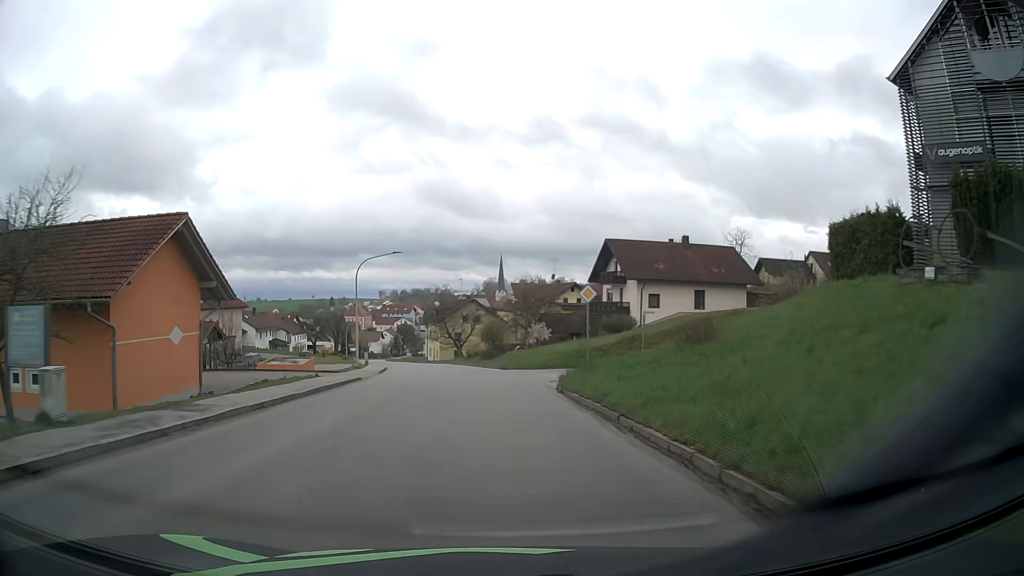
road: tertiary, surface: asphalt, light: Day
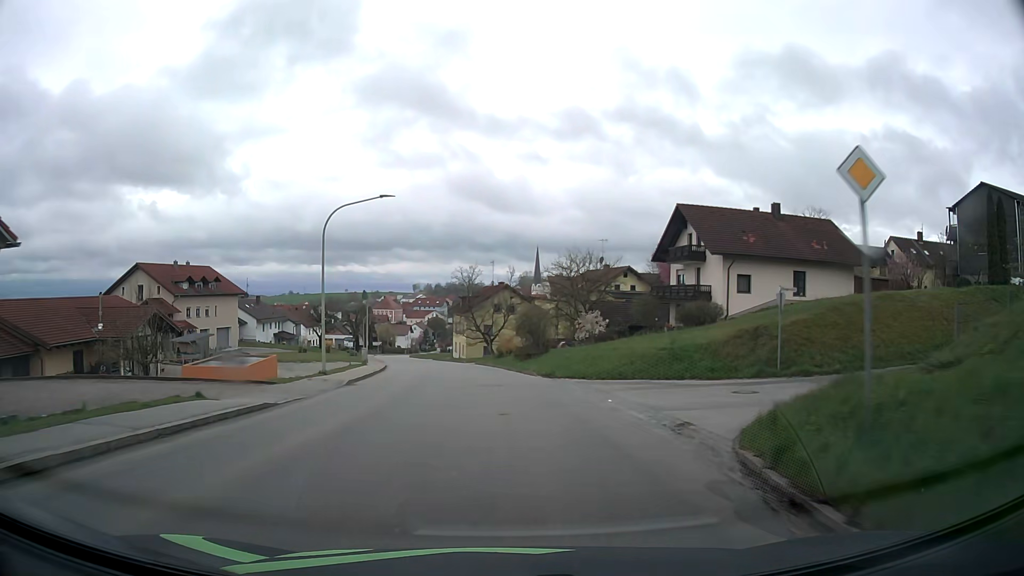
(-0.4, +15.1) m; -3°
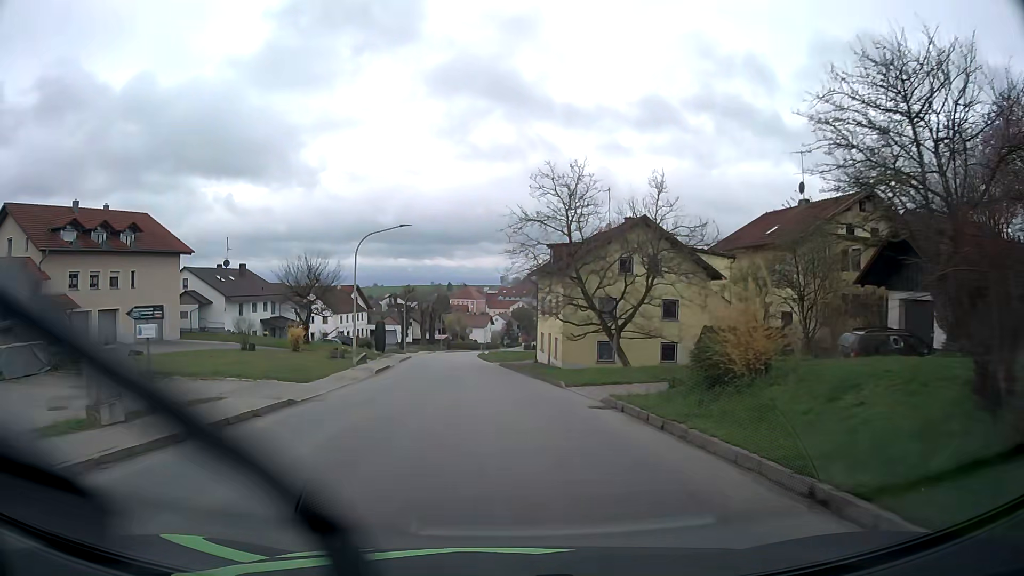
(-2.3, +38.5) m; -7°
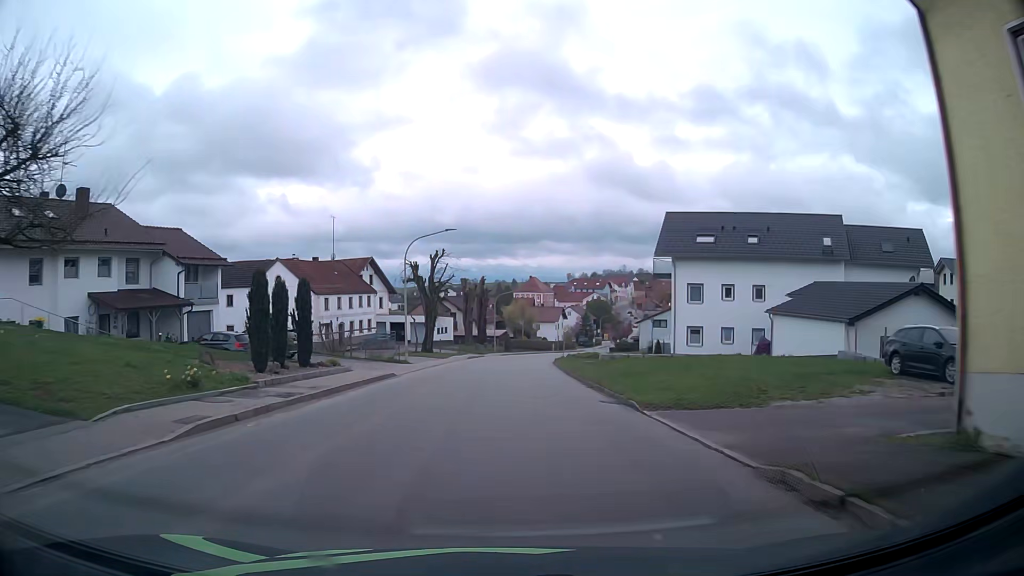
(-2.4, +40.3) m; -6°
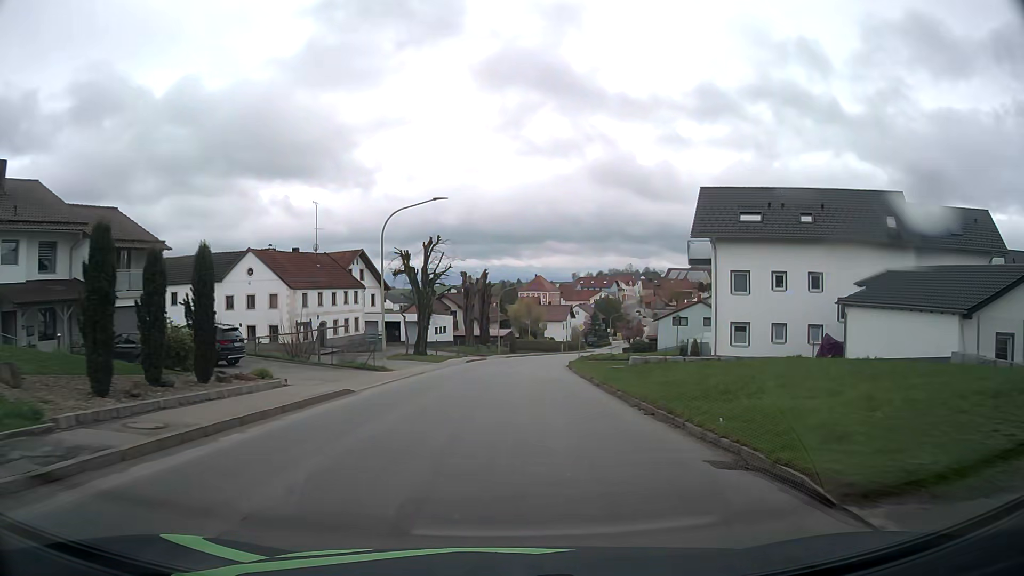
(0.0, +8.3) m; 0°
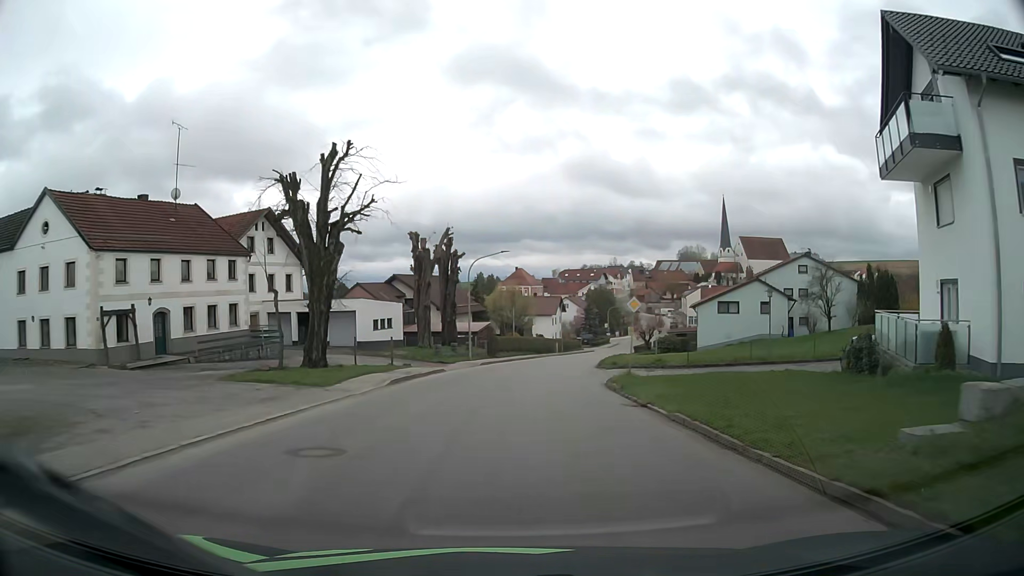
(0.0, +25.4) m; +1°
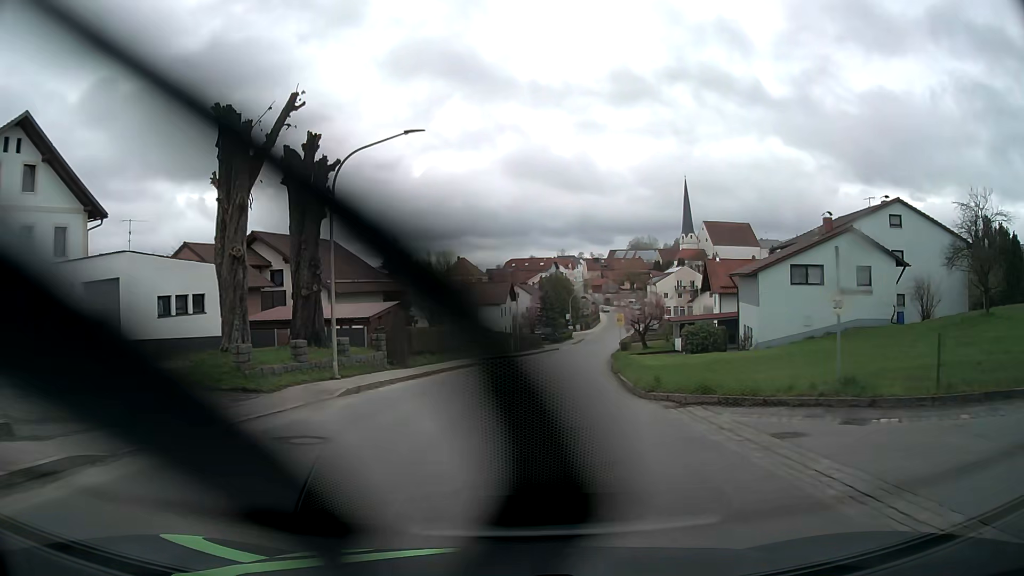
(+0.9, +25.5) m; +5°
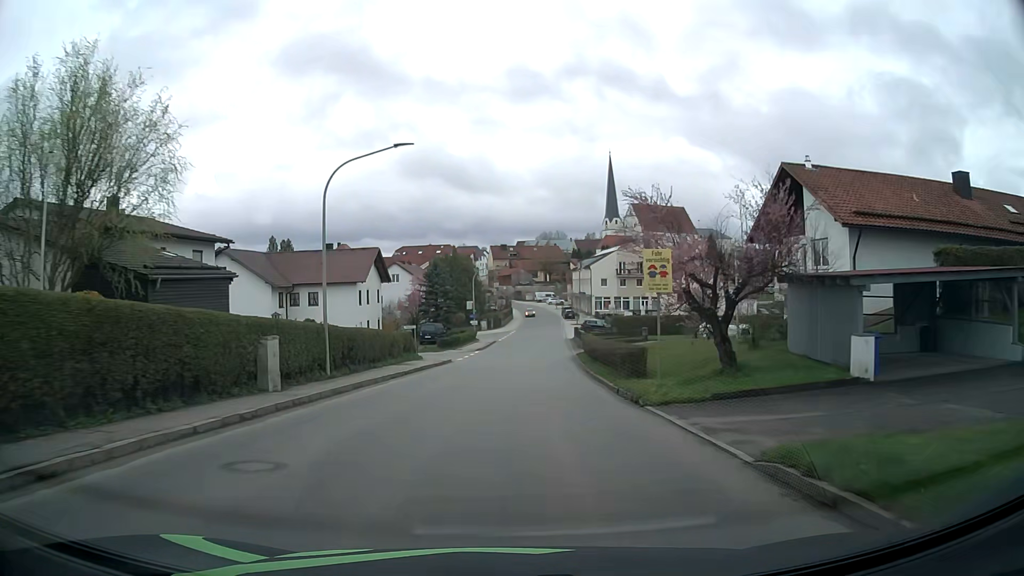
(+3.4, +40.2) m; +8°
(0, +10) (+1, +20) (+1, +30) (+2, +40) (+3, +50) (+3, +60) (+4, +70) (+5, +80) (+6, +90) (+6, +100) m
